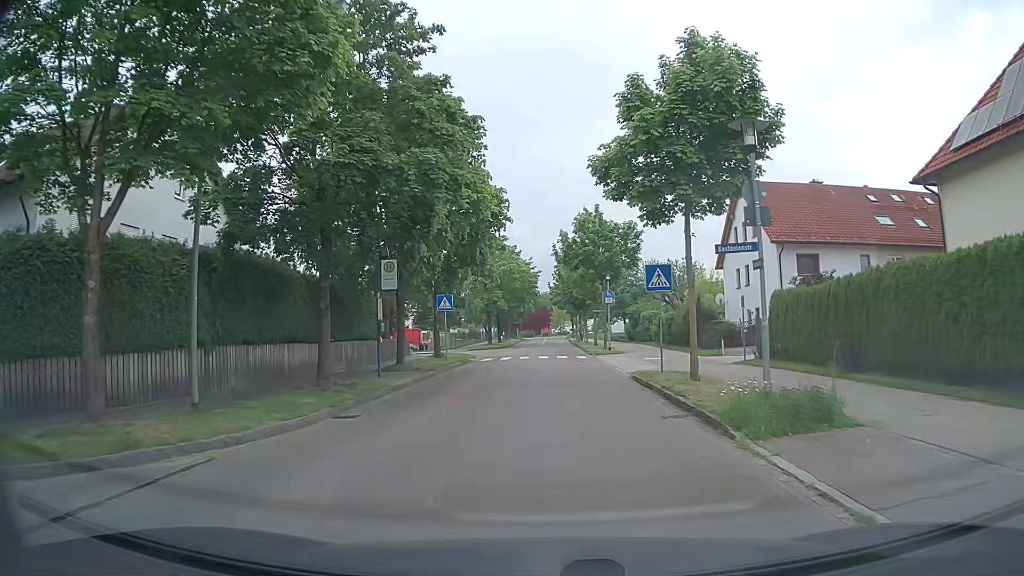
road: residential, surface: asphalt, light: Day
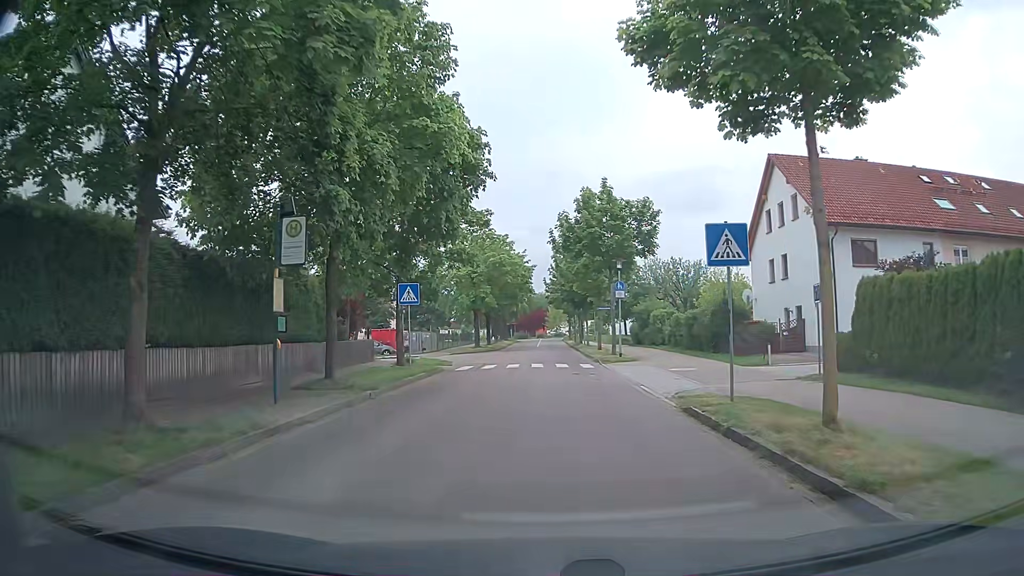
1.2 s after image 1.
(0.0, +7.7) m; 0°
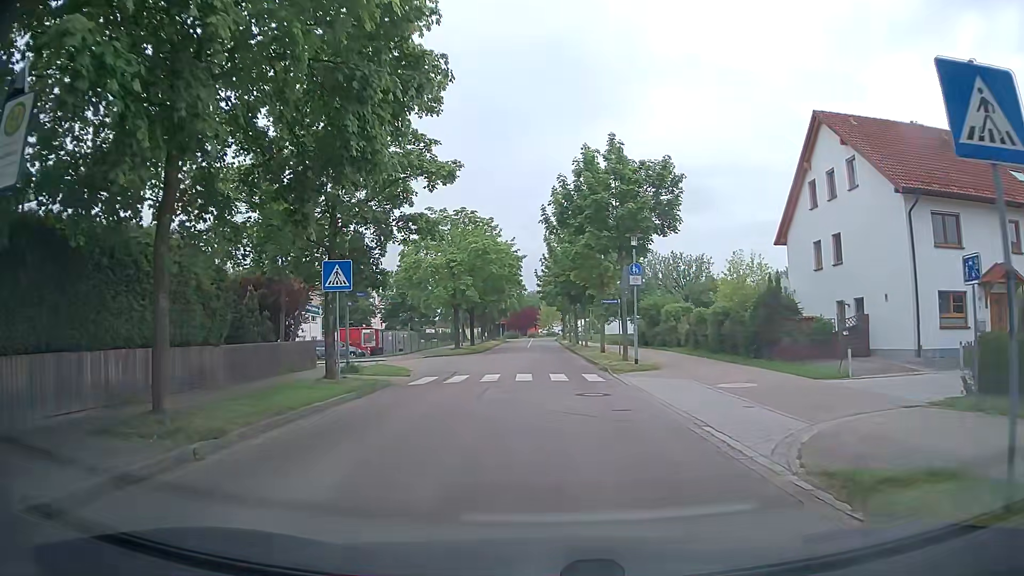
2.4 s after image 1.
(0.0, +7.7) m; +1°
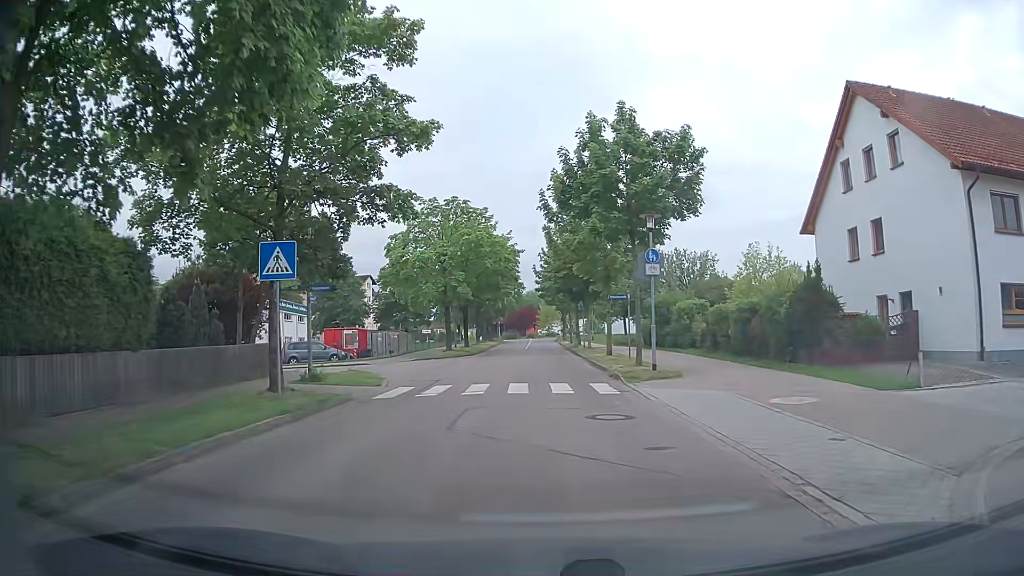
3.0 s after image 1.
(0.0, +3.9) m; +1°
